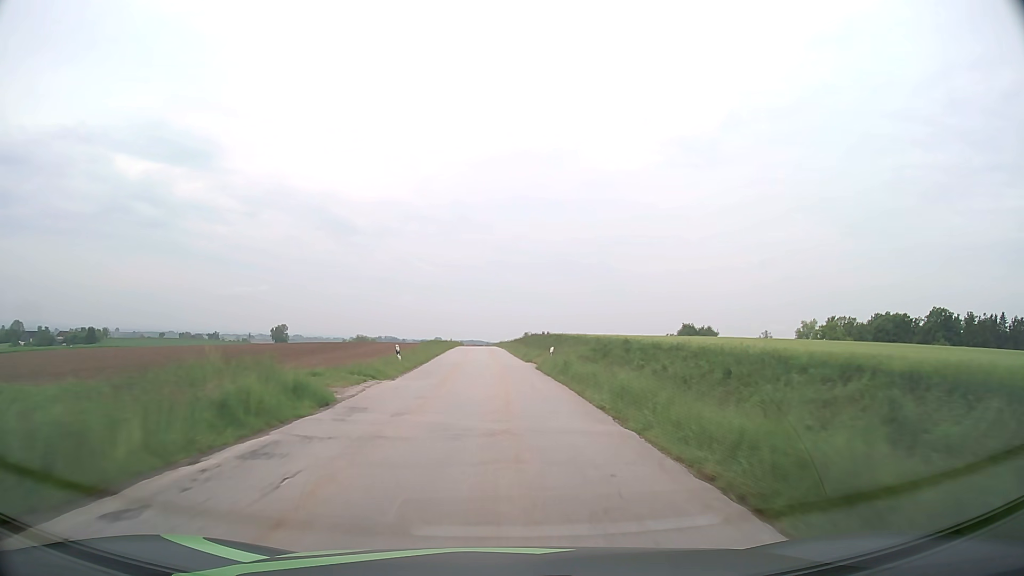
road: tertiary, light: Day
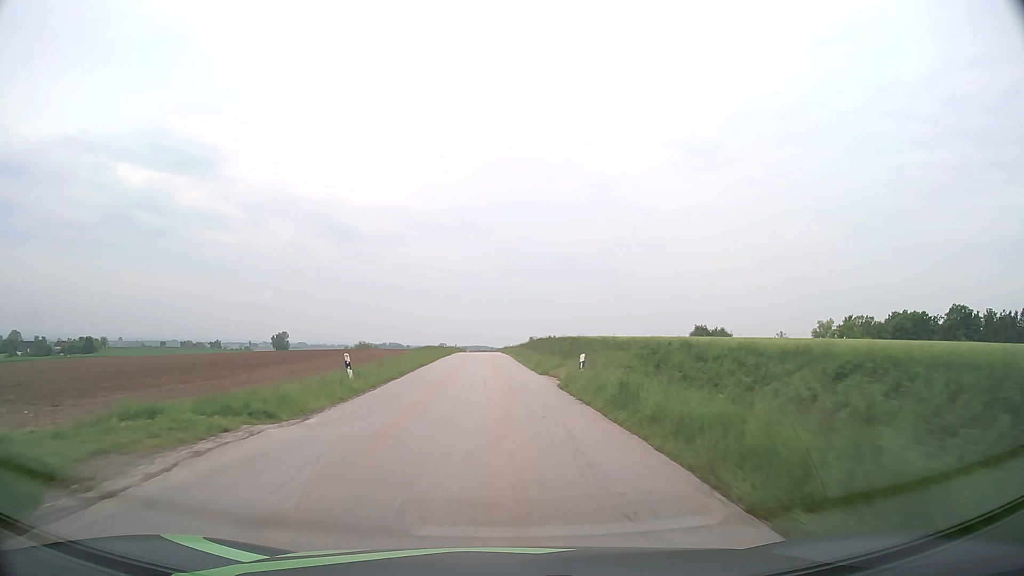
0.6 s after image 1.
(0.0, +10.7) m; 0°
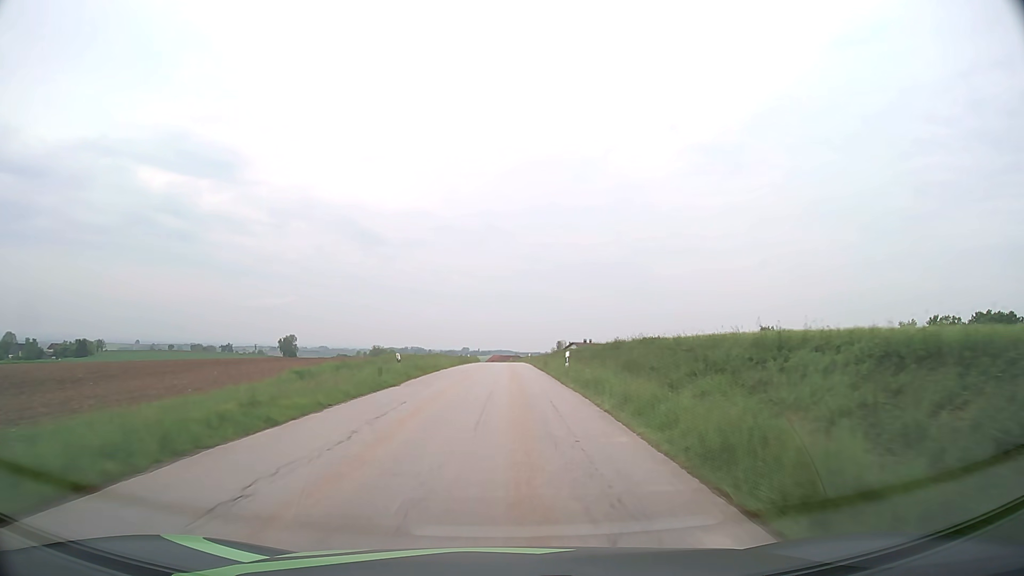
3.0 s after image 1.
(-1.1, +42.5) m; -2°
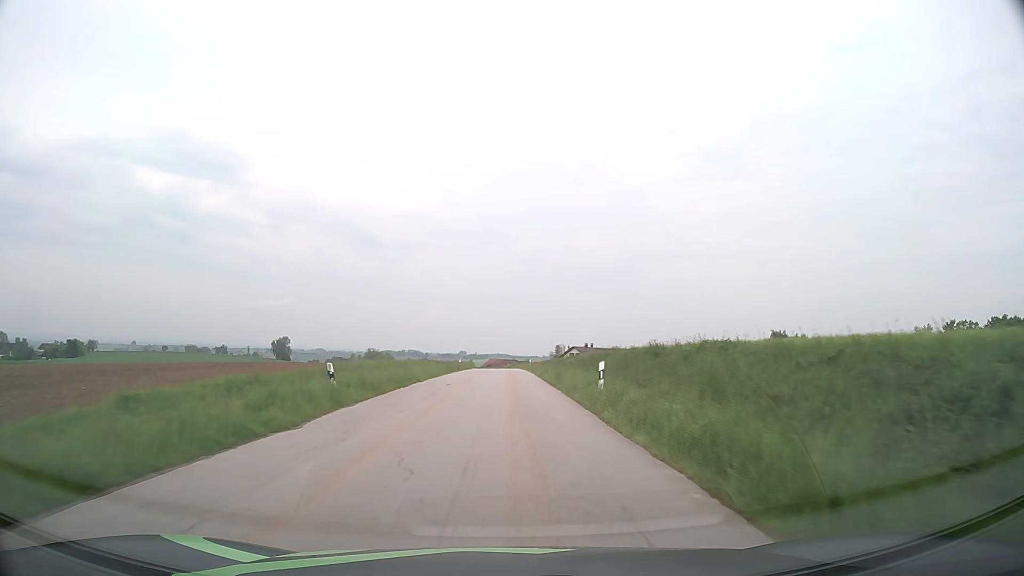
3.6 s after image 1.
(0.0, +10.6) m; 0°
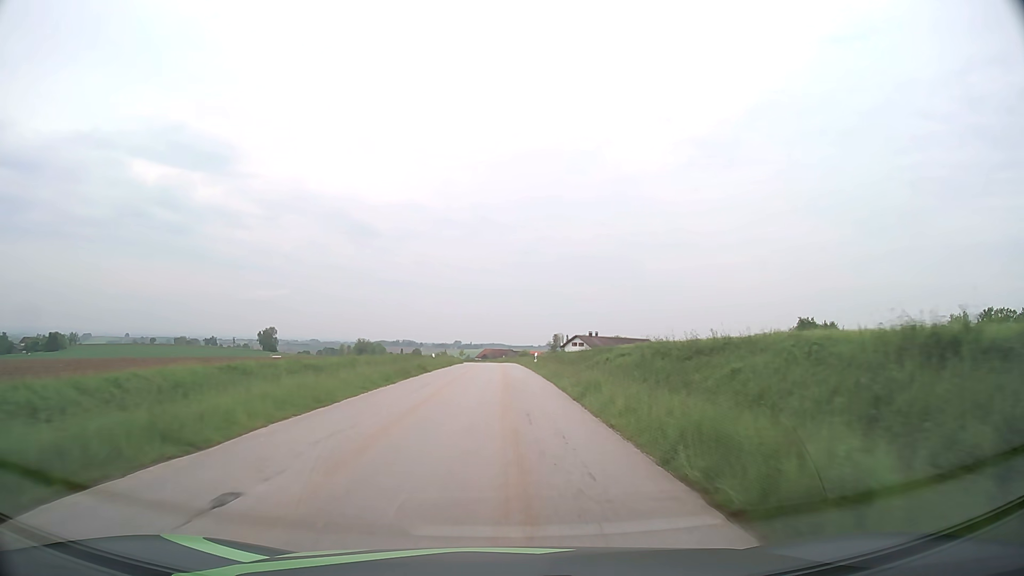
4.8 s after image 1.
(+0.1, +21.3) m; +1°
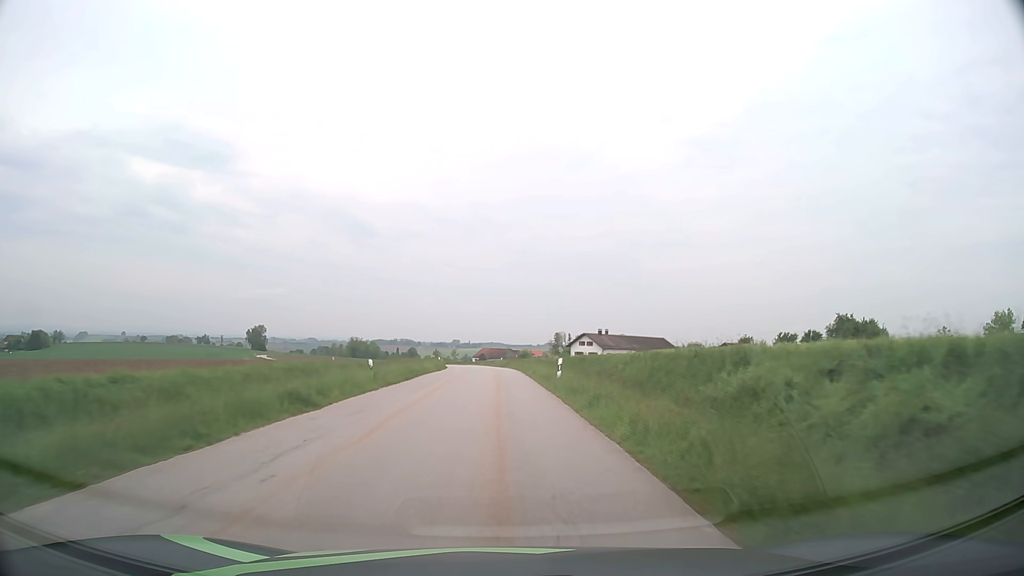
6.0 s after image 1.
(0.0, +21.5) m; 0°
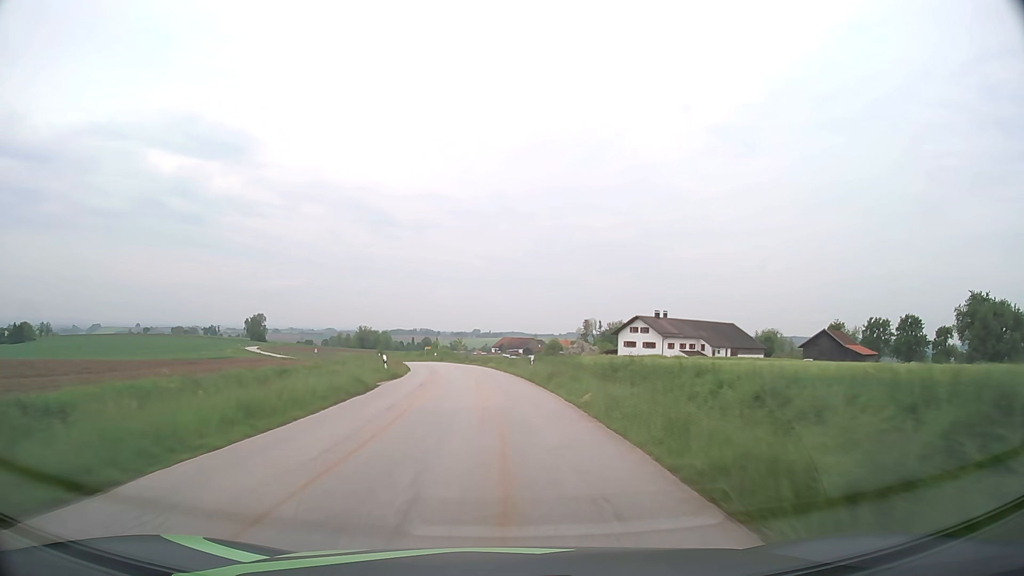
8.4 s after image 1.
(-0.6, +43.3) m; -2°
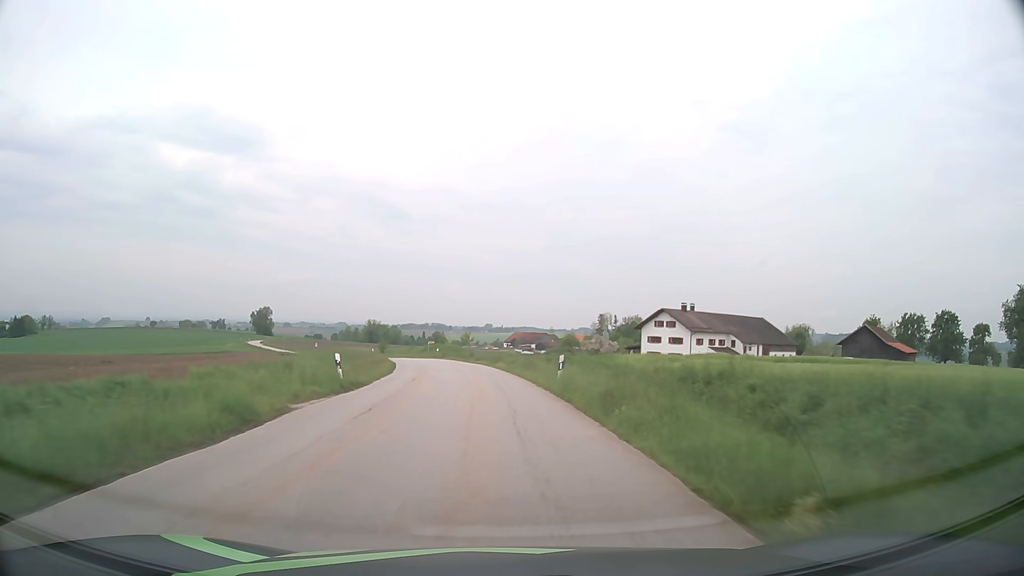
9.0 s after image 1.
(0.0, +10.9) m; -1°
(0, +10) (-1, +20) (-1, +30) (-3, +40) (-4, +50) (-6, +60) (-9, +69) (-12, +79) (-15, +88) (-19, +98) m
